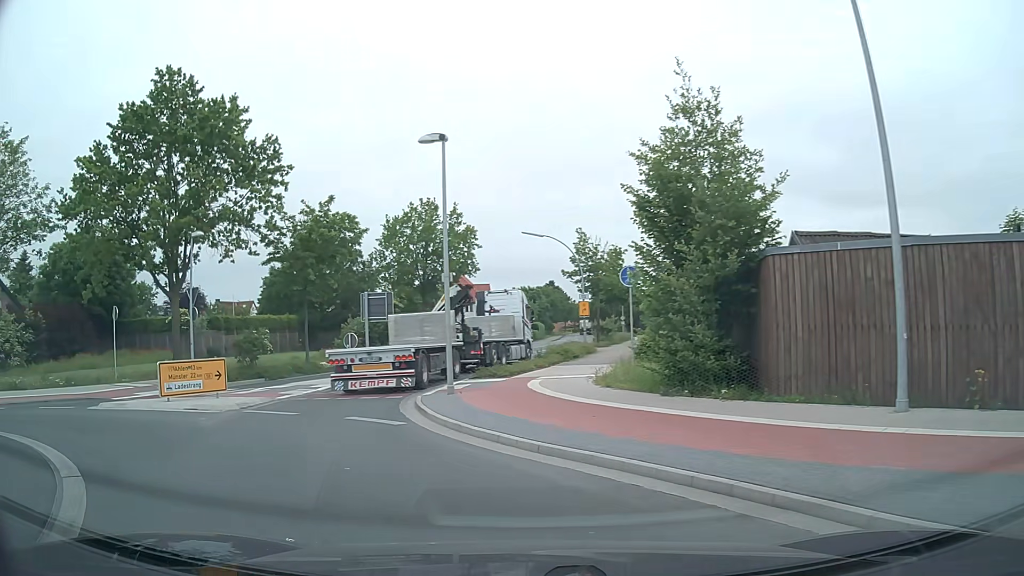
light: Day
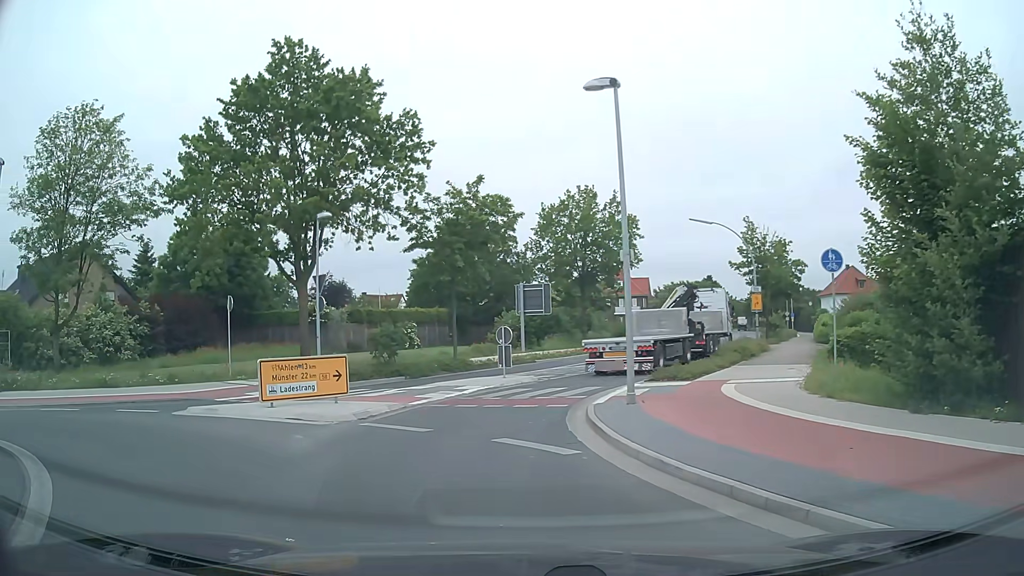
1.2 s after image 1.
(-0.4, +3.3) m; -13°
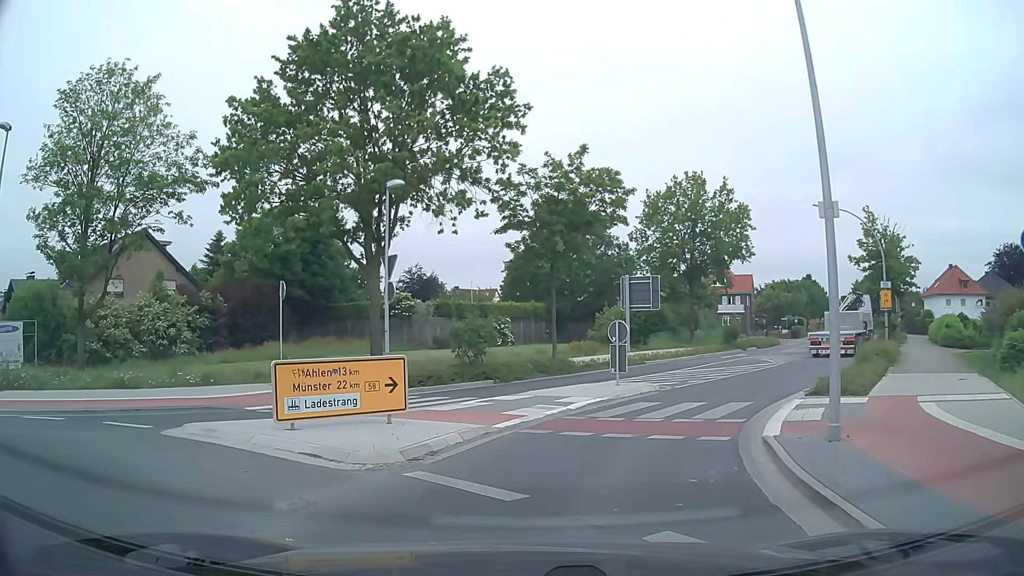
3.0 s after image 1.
(-0.4, +4.6) m; -8°
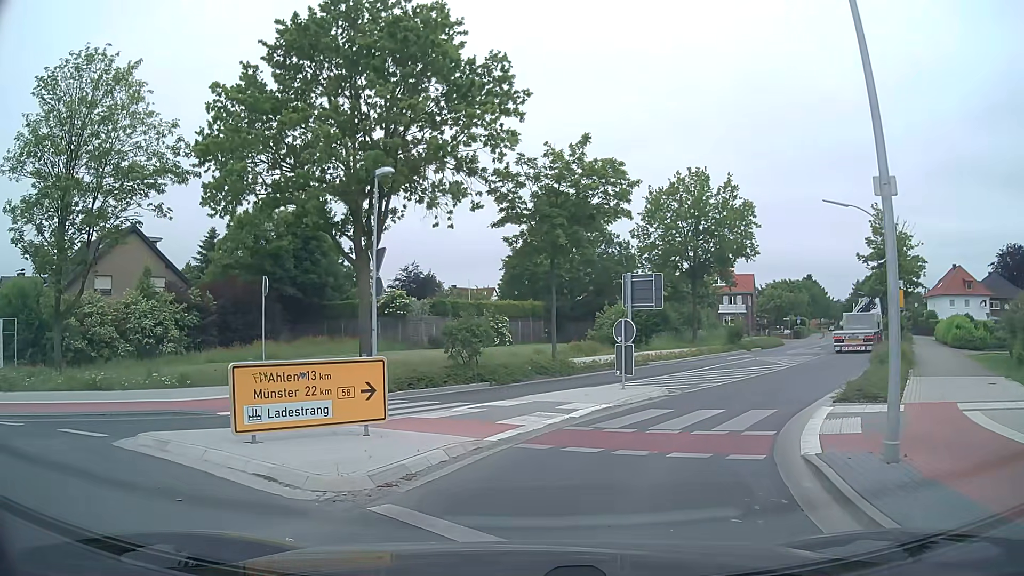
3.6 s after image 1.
(0.0, +1.5) m; 0°
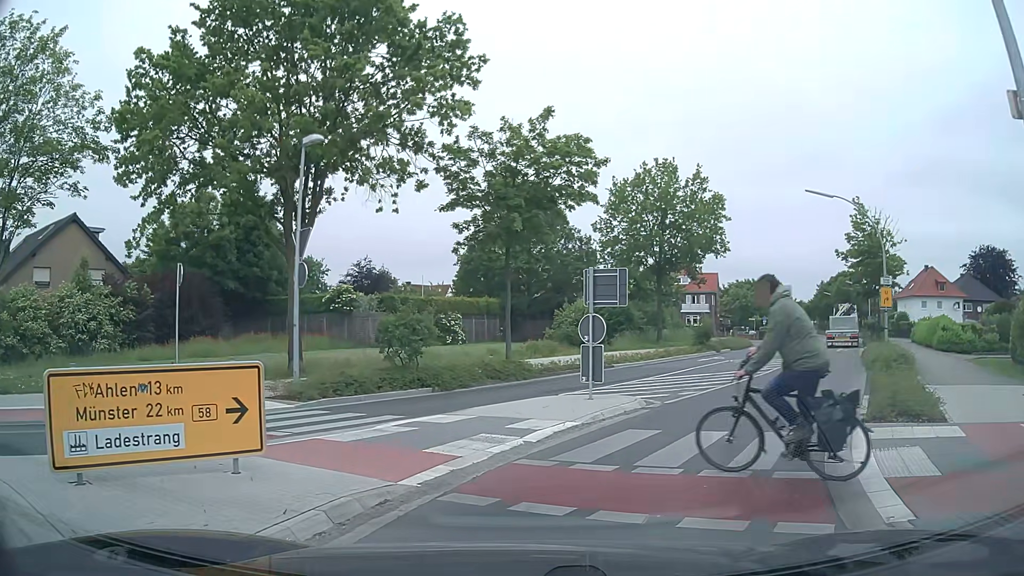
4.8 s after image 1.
(+0.1, +3.0) m; +4°
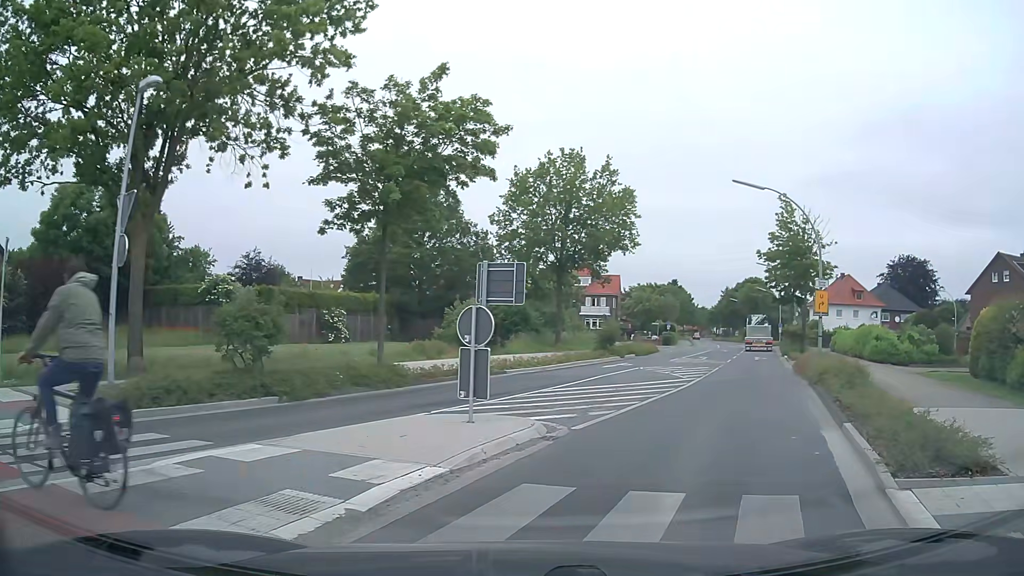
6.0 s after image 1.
(+0.2, +3.9) m; +8°
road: secondary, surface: asphalt
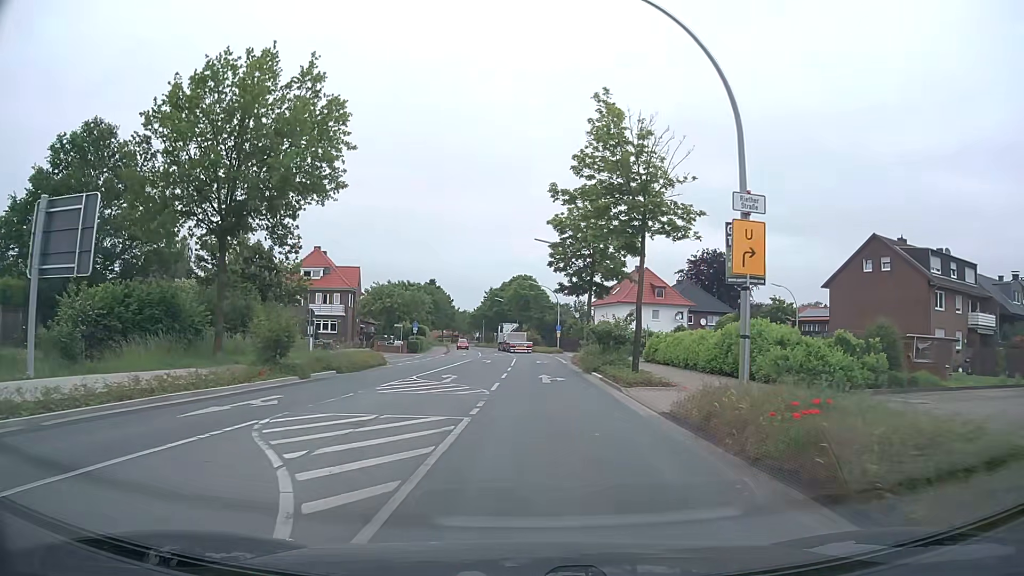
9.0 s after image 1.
(+5.0, +18.2) m; +20°
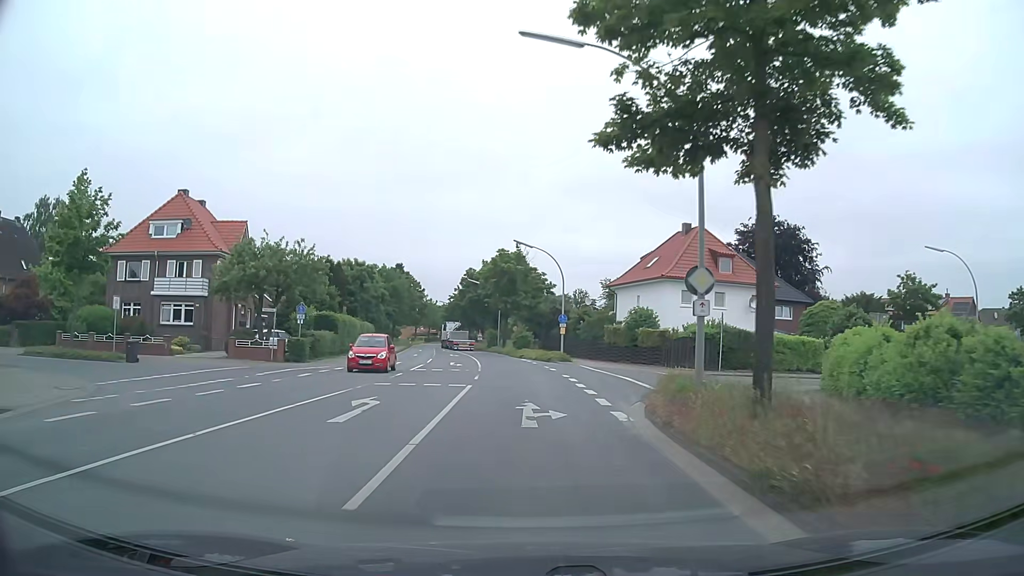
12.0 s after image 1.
(+0.5, +31.4) m; +1°
(0, +10) (0, +20) (-1, +30) (-1, +40) (-2, +50) (-4, +60) (-5, +70) (-7, +80) (-9, +89) (-11, +99) m
